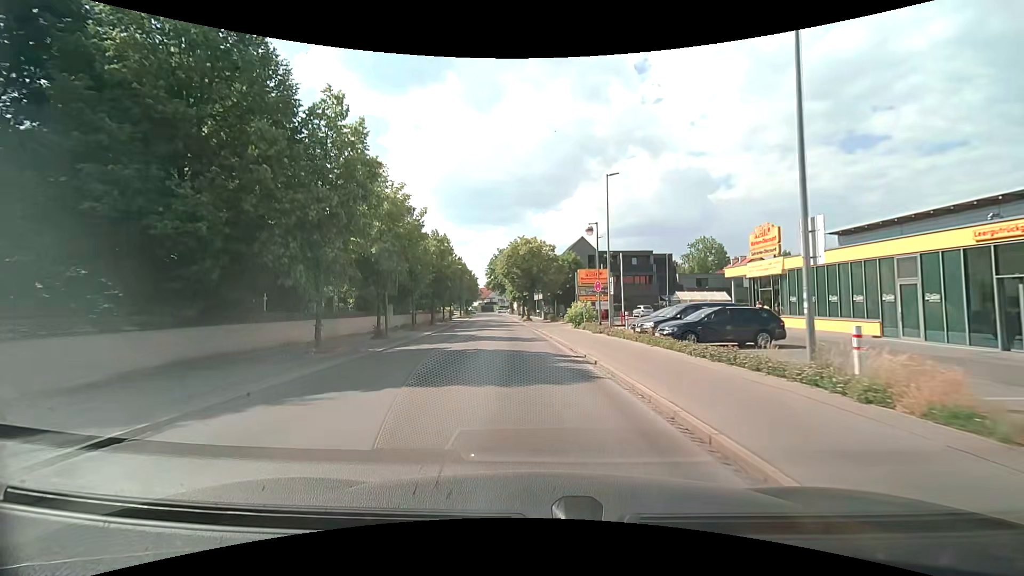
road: tertiary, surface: asphalt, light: Day
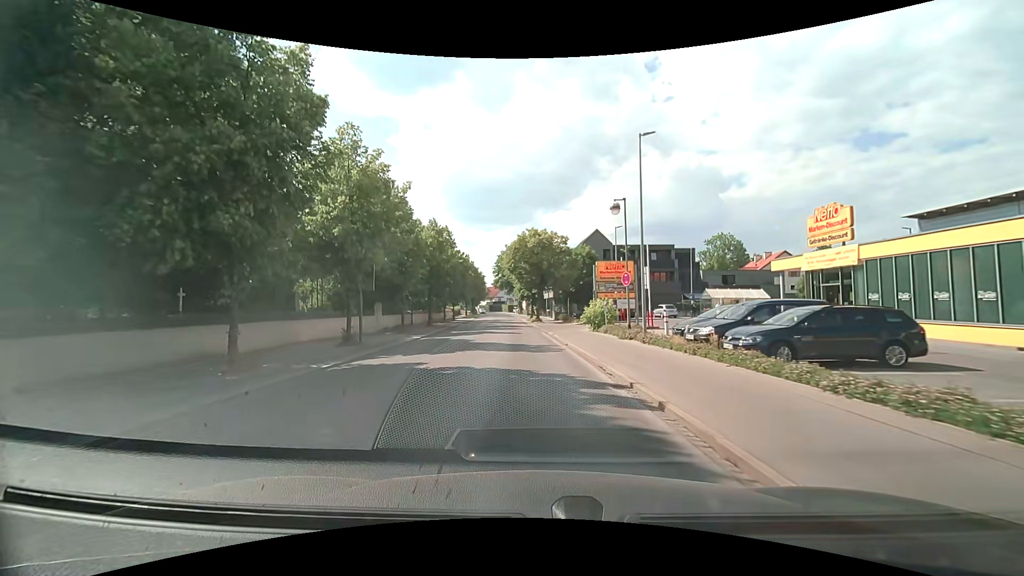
(-0.1, +5.9) m; -1°
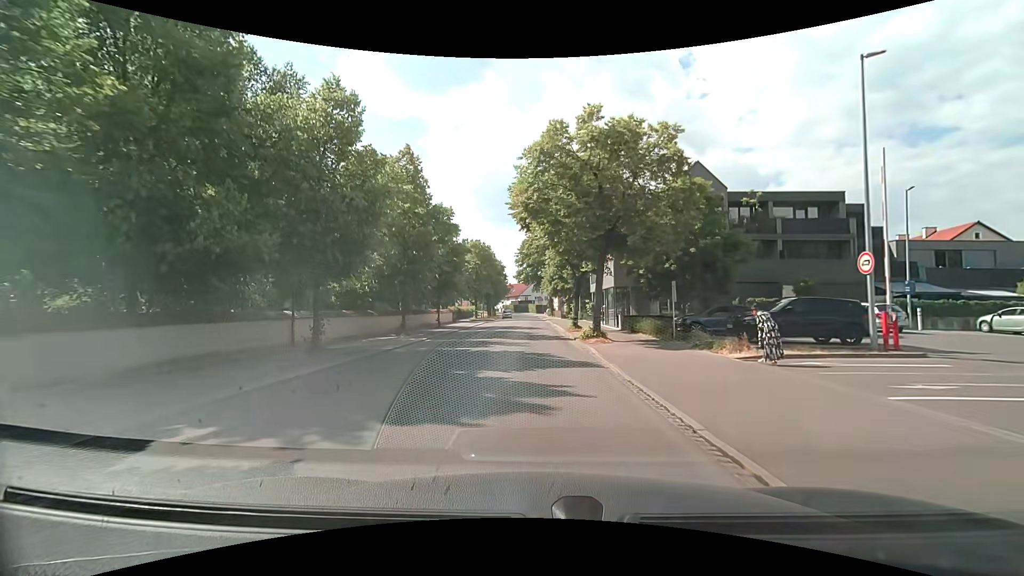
(-1.1, +29.6) m; -4°
(0, +10) (0, +20) (0, +30) (0, +40) (0, +50) (0, +60) (0, +70) (-1, +80) (-1, +90) (-1, +100) m
